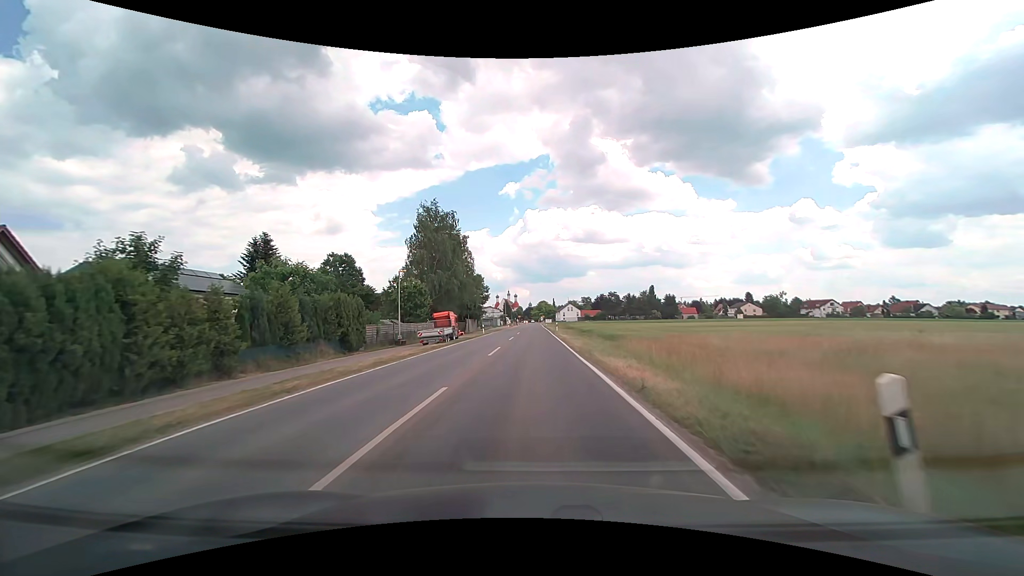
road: tertiary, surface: asphalt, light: Day
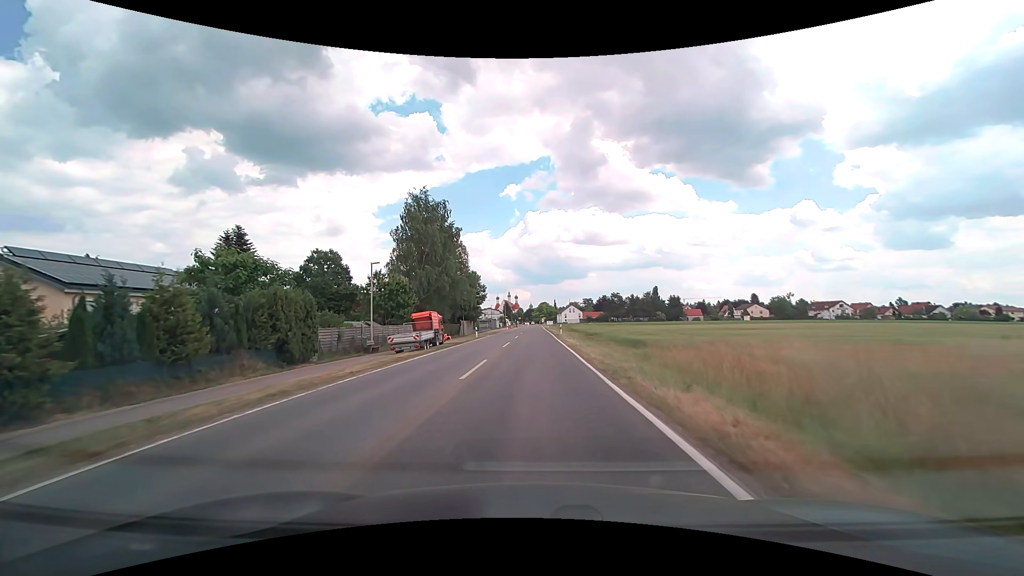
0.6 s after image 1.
(0.0, +7.3) m; 0°
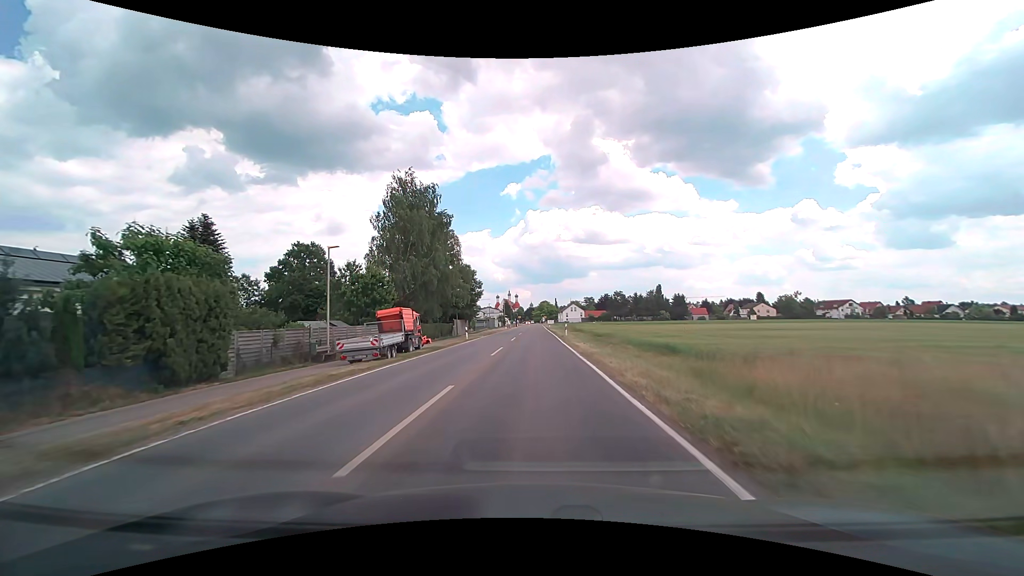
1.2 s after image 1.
(0.0, +7.3) m; 0°
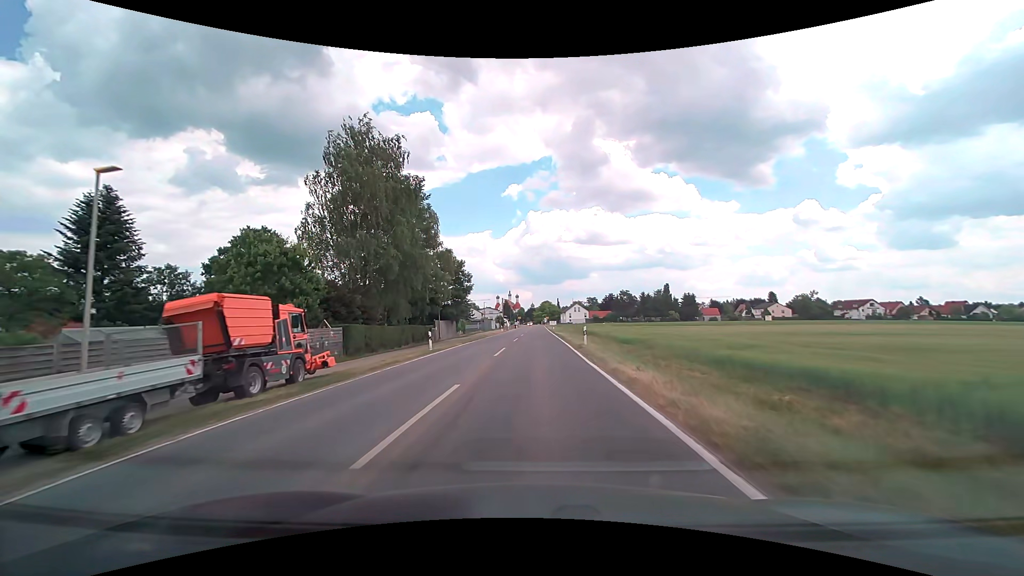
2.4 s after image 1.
(0.0, +14.8) m; 0°
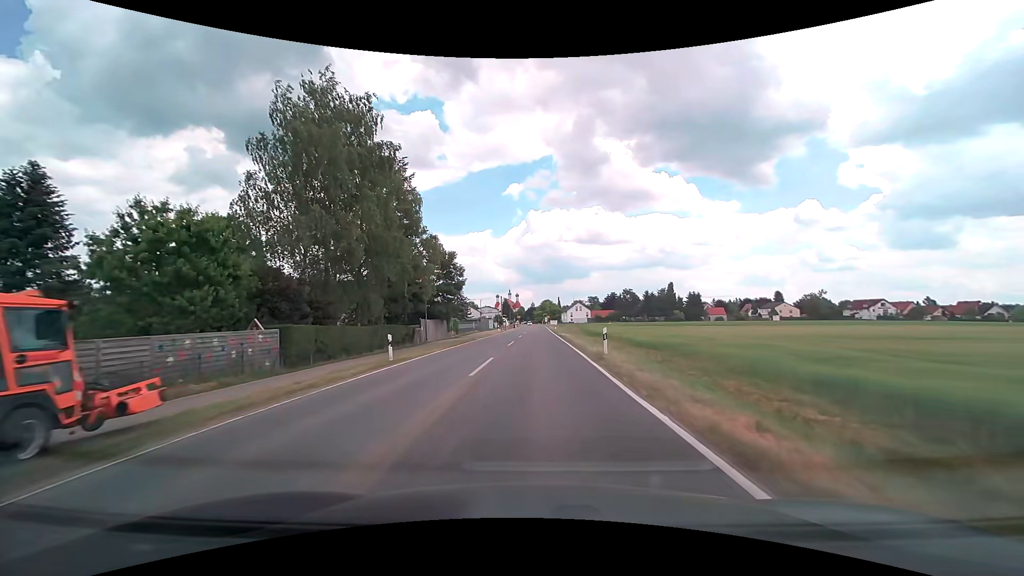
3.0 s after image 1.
(0.0, +7.5) m; 0°
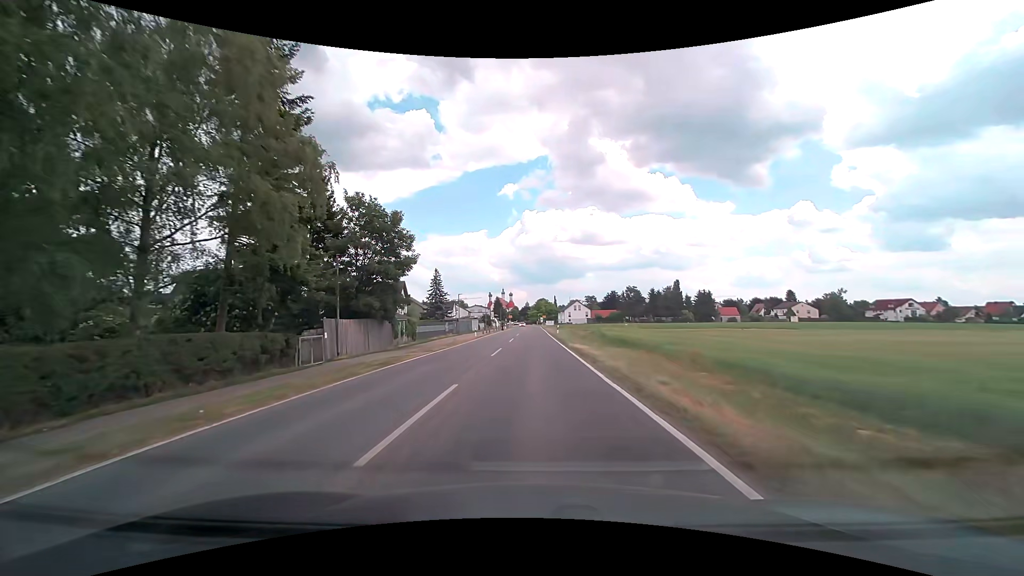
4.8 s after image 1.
(+0.1, +22.5) m; 0°
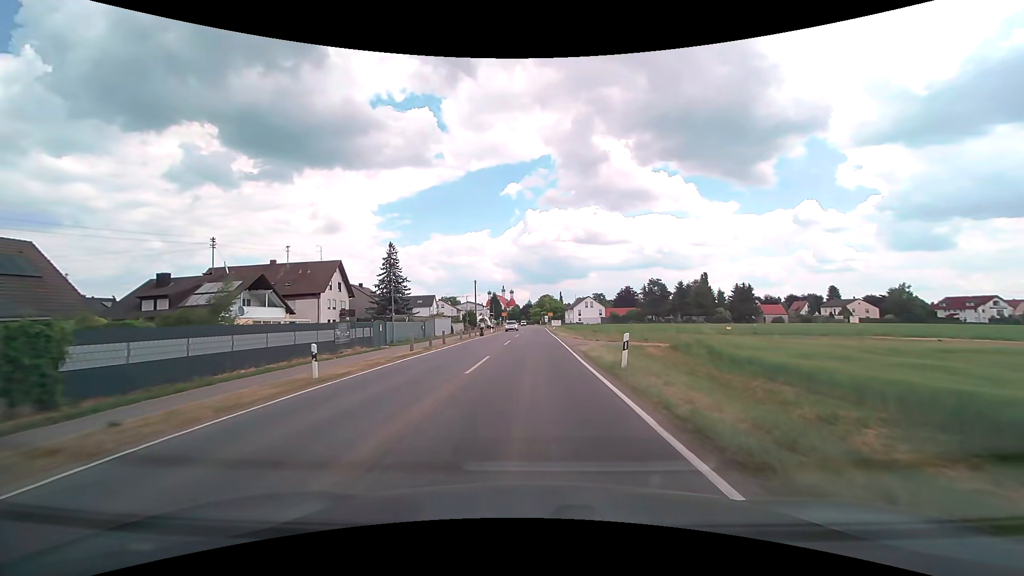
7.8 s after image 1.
(+0.1, +37.3) m; 0°
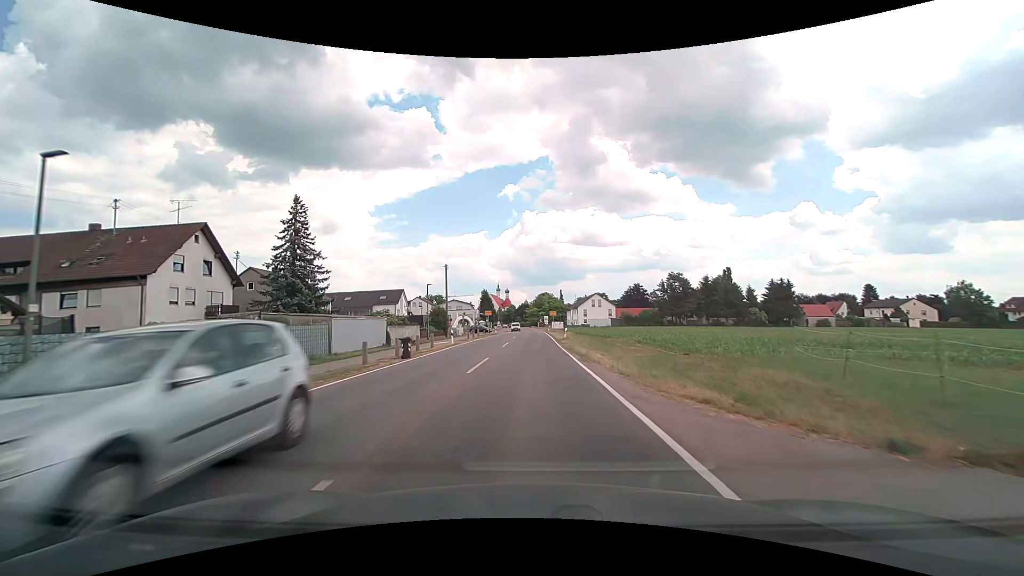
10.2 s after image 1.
(+0.3, +29.3) m; +1°
(0, +10) (0, +20) (0, +30) (0, +40) (0, +50) (0, +60) (0, +70) (0, +80) (0, +90) (0, +100) m
